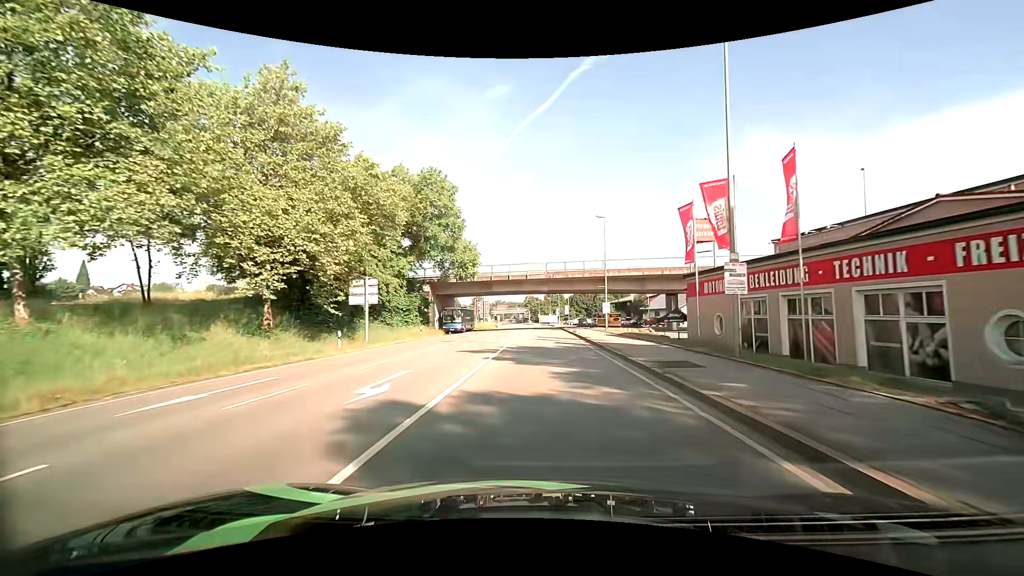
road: primary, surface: asphalt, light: Day
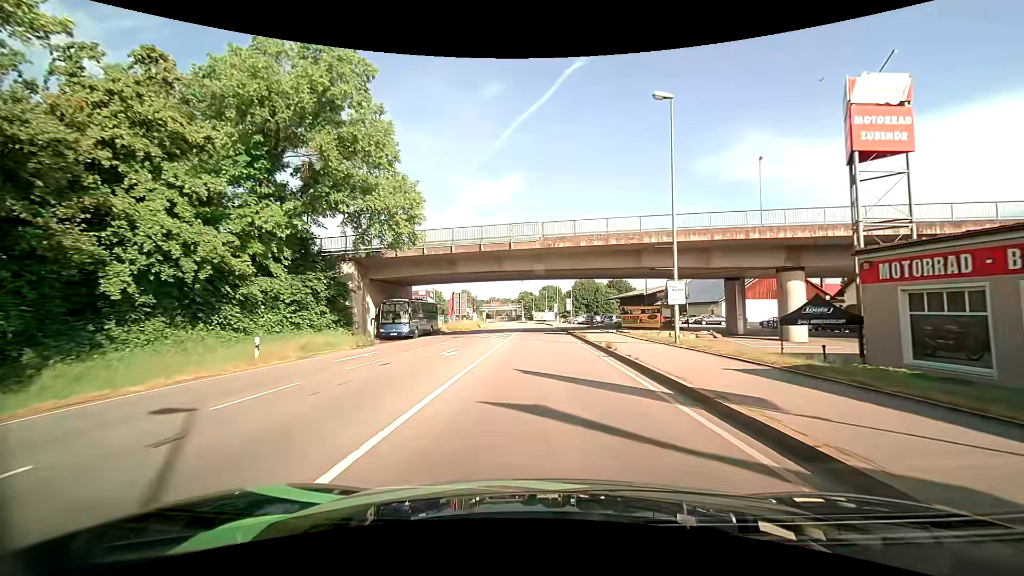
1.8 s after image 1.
(+0.1, +24.0) m; 0°
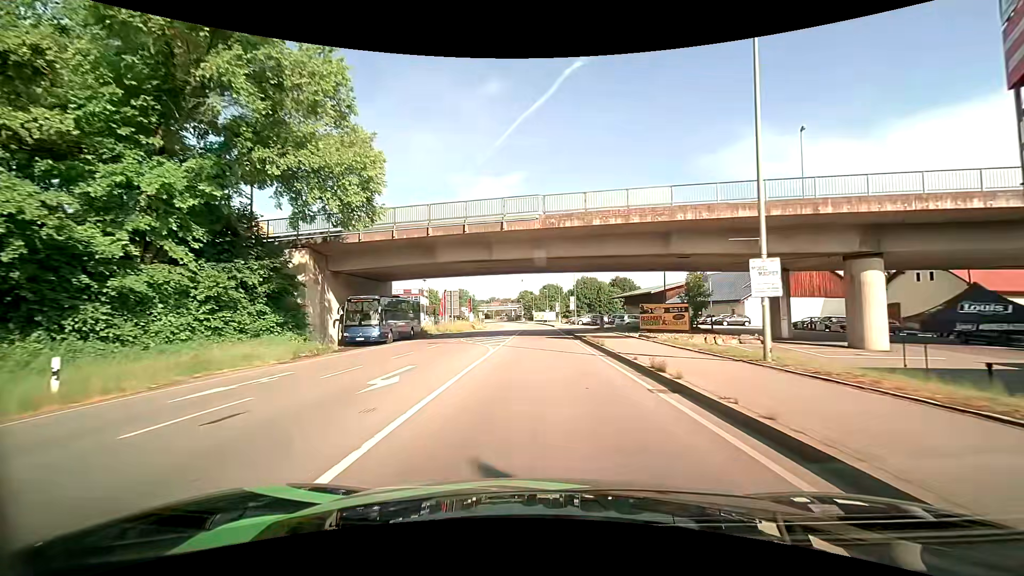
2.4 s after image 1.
(0.0, +7.8) m; 0°
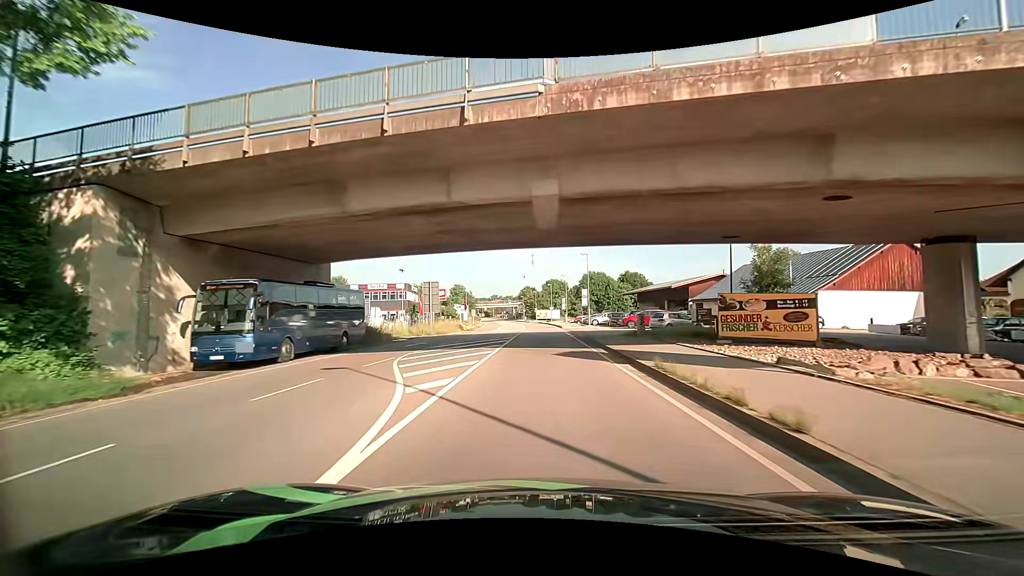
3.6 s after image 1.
(-0.1, +15.2) m; -1°
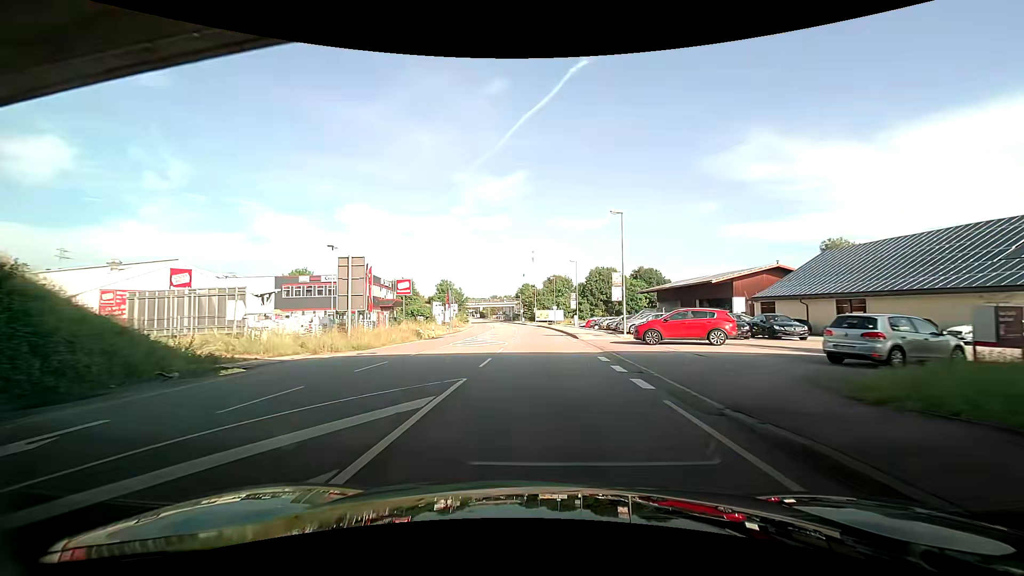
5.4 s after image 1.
(+0.2, +23.0) m; +2°
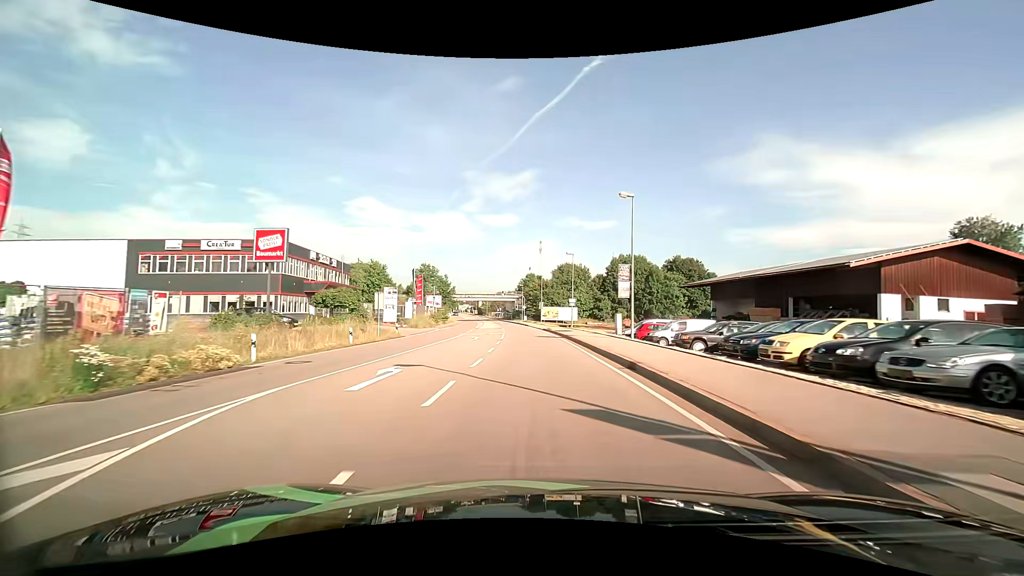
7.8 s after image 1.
(-0.9, +32.0) m; -3°
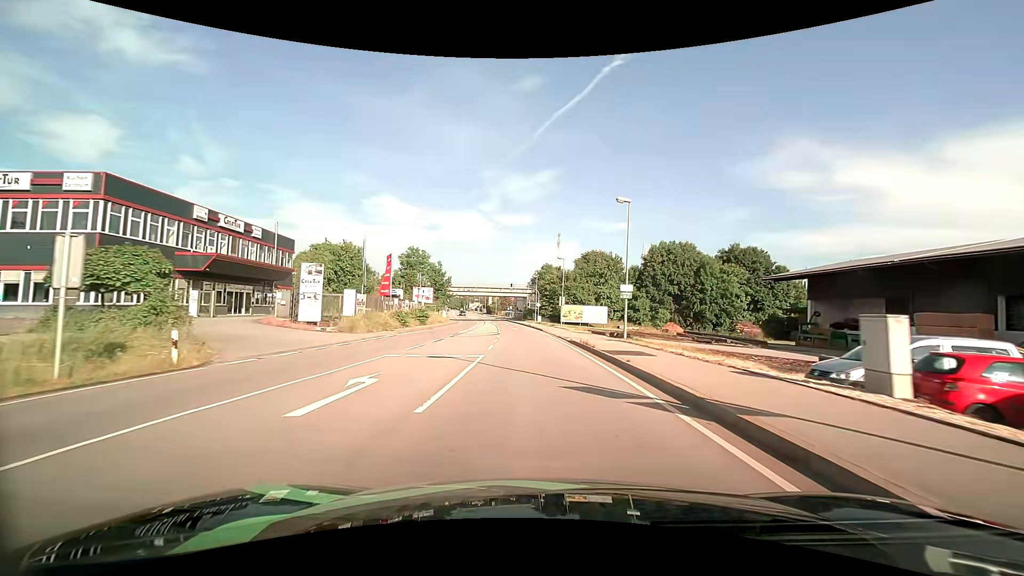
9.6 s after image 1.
(-0.4, +24.6) m; -2°
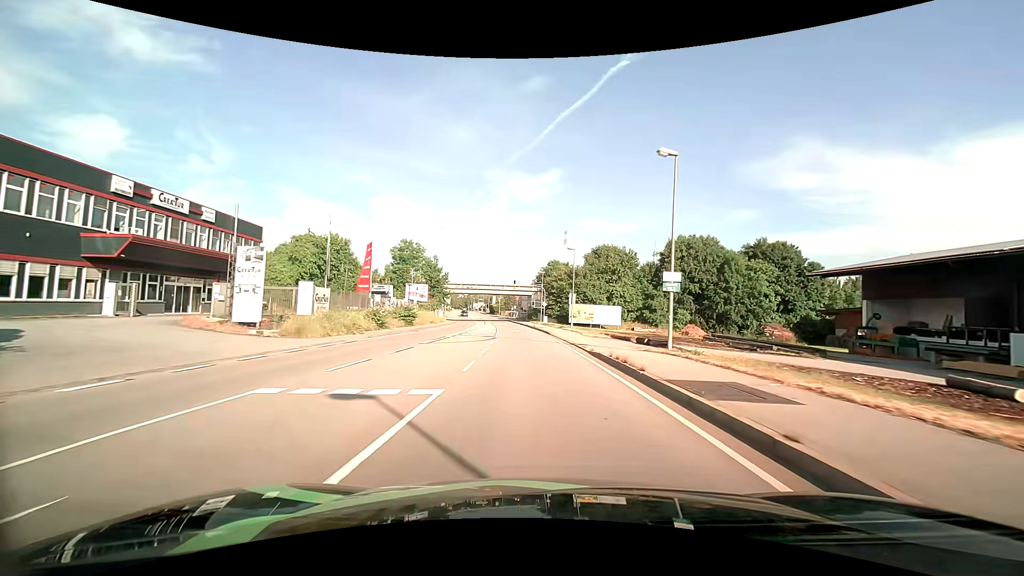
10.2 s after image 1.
(0.0, +8.4) m; -1°
(0, +10) (0, +20) (-1, +30) (-1, +40) (-2, +50) (-3, +60) (-4, +70) (-5, +80) (-7, +90) (-8, +100) m
